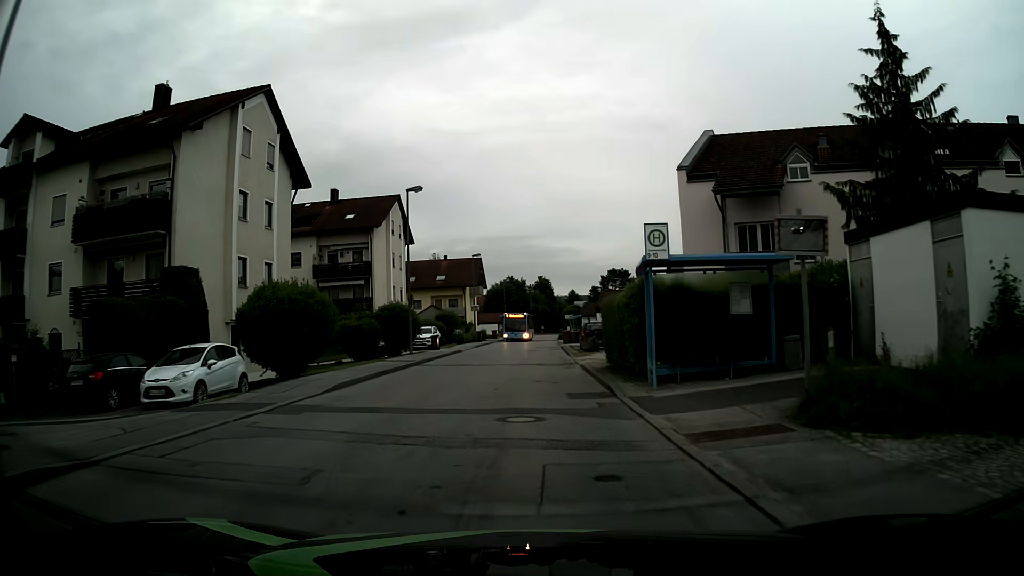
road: unclassified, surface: asphalt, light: Day
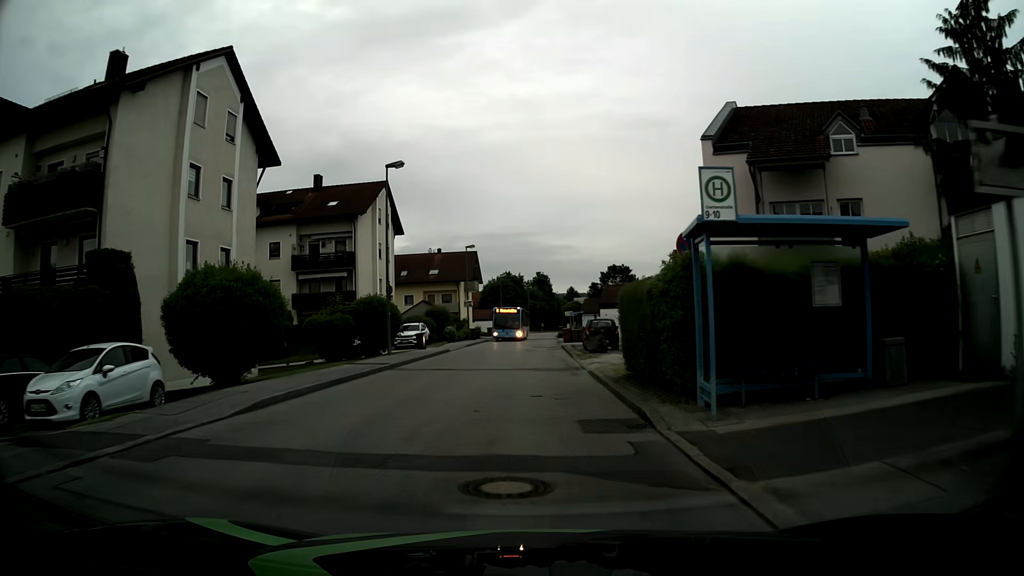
(+0.1, +4.4) m; +1°
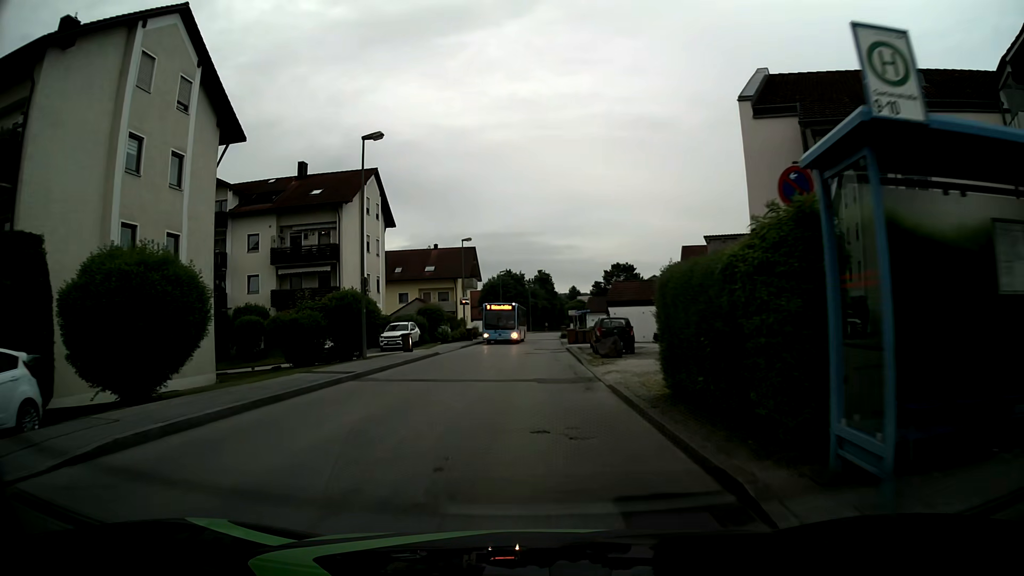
(0.0, +4.4) m; 0°
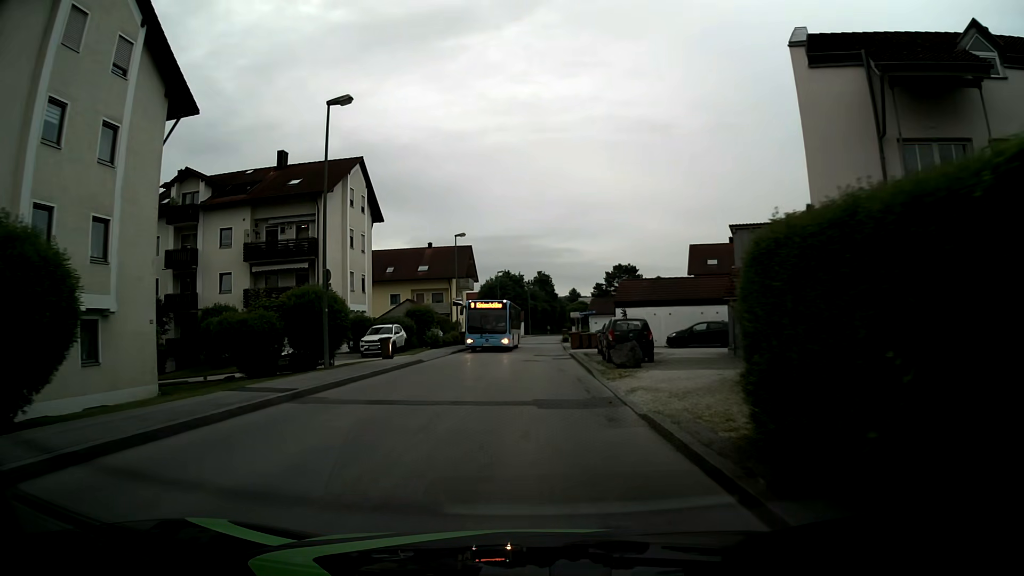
(0.0, +4.5) m; 0°
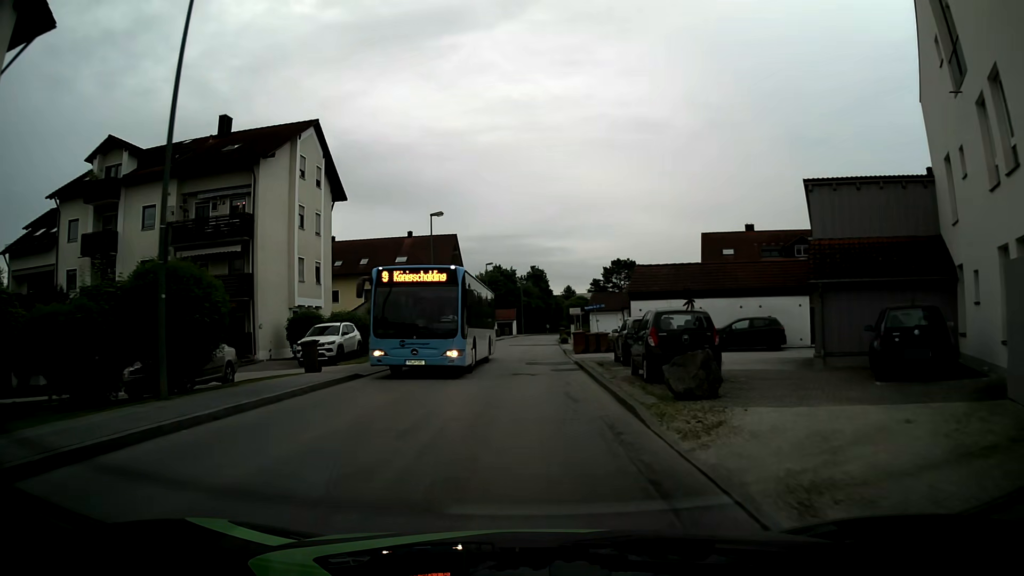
(+0.1, +8.9) m; +1°
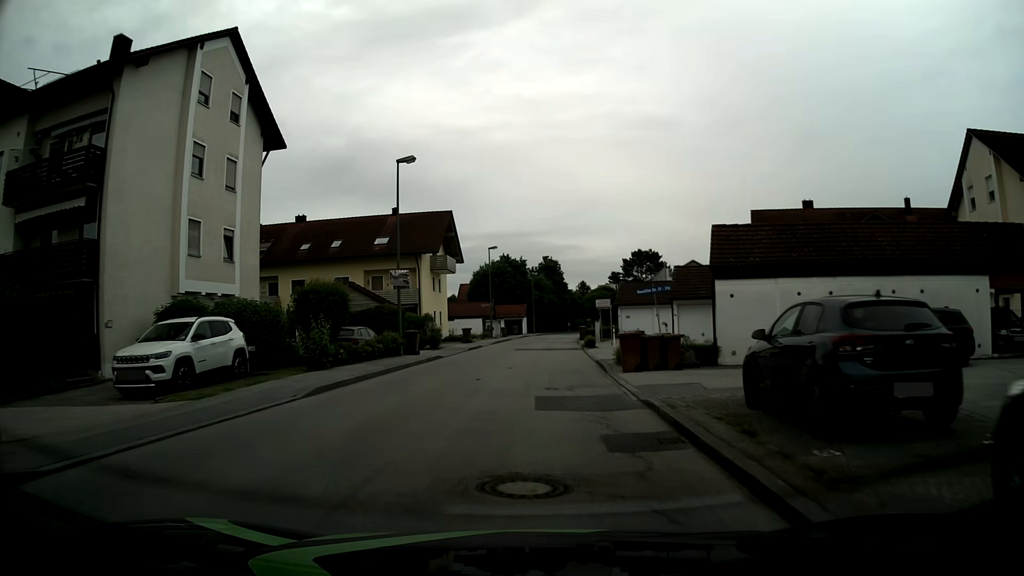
(-0.1, +13.4) m; -1°
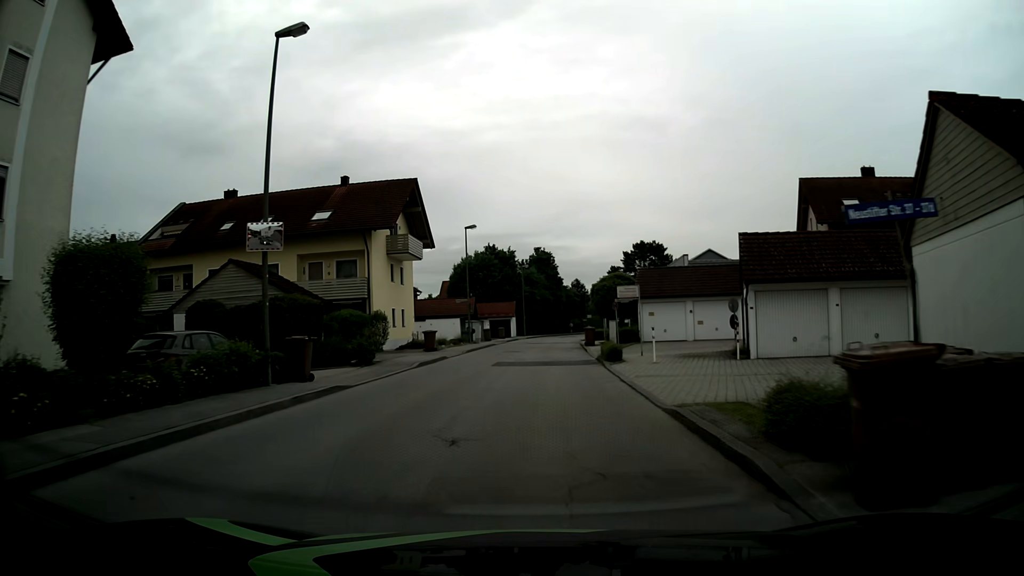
(0.0, +13.4) m; +1°
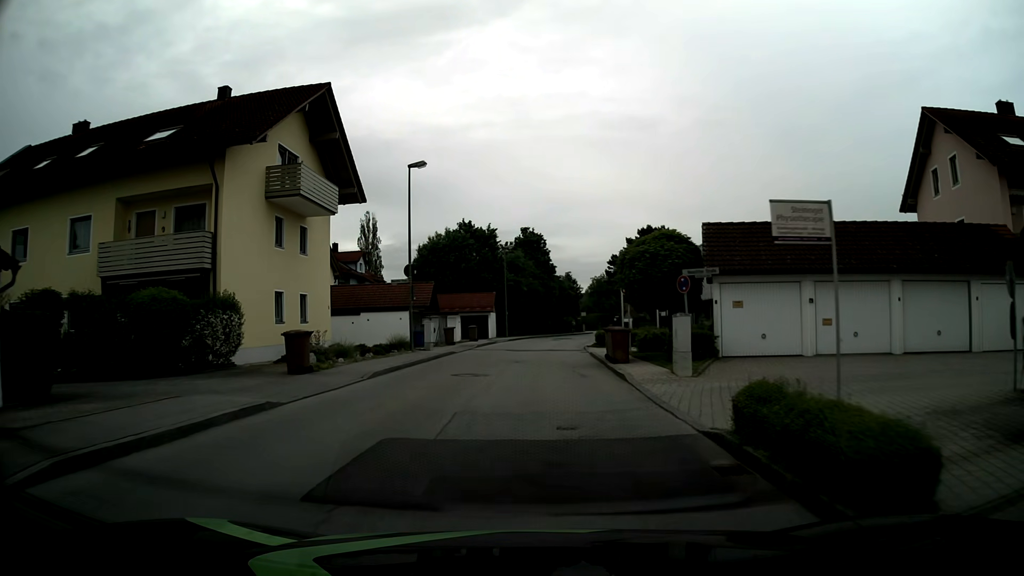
(0.0, +17.9) m; +1°
